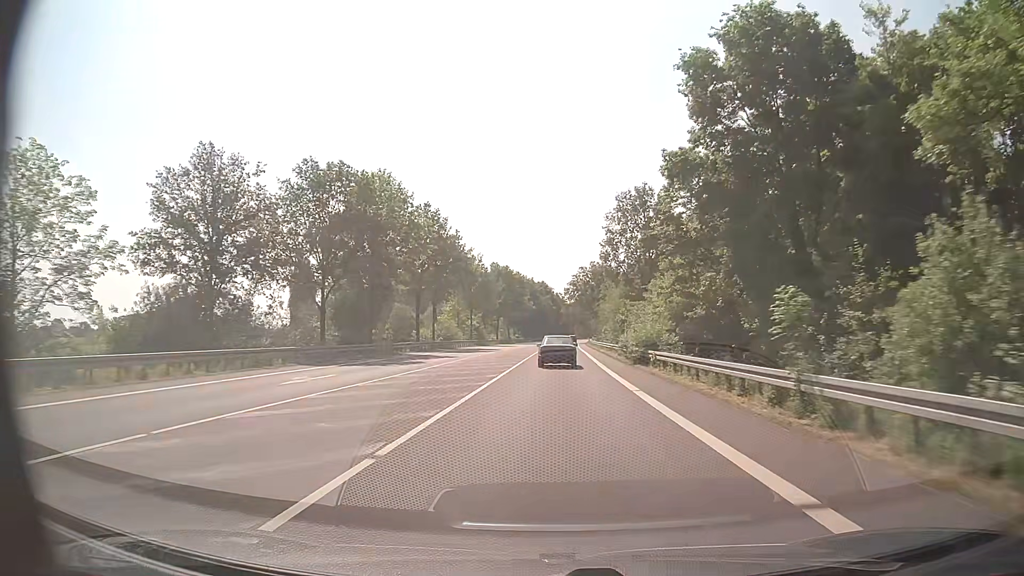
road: primary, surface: asphalt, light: Day
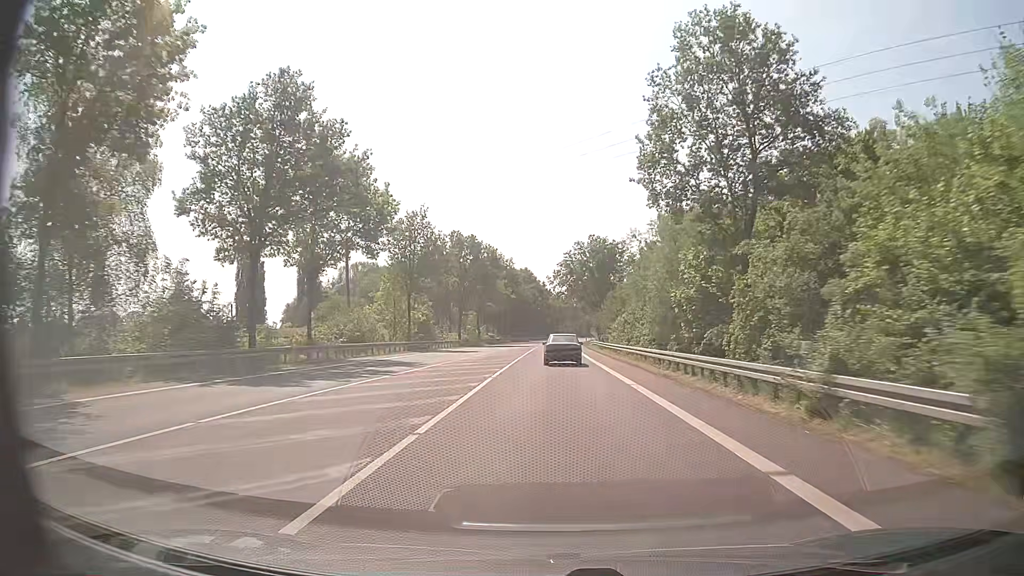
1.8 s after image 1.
(+0.1, +34.7) m; +1°
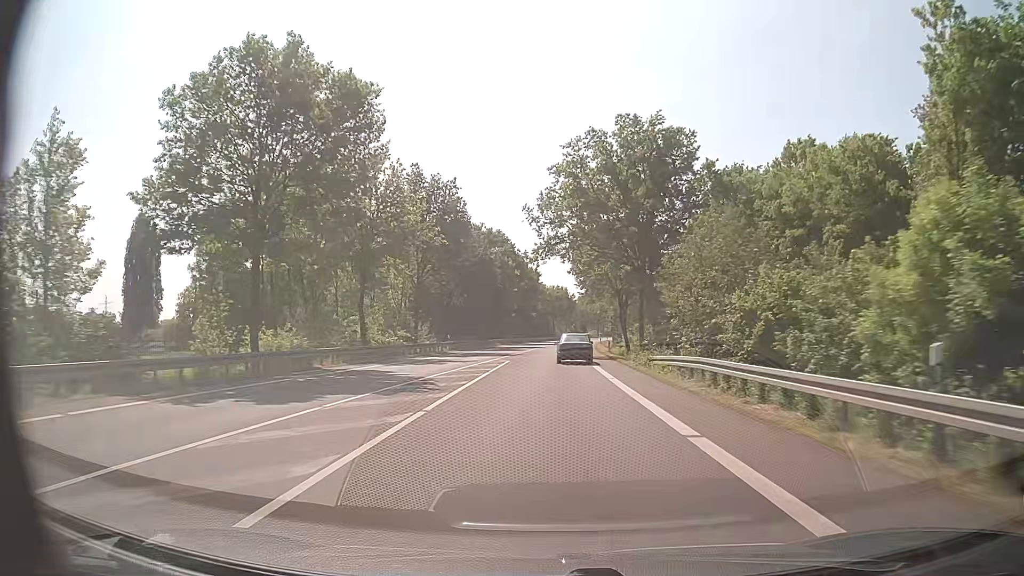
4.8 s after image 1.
(+0.7, +57.5) m; +1°
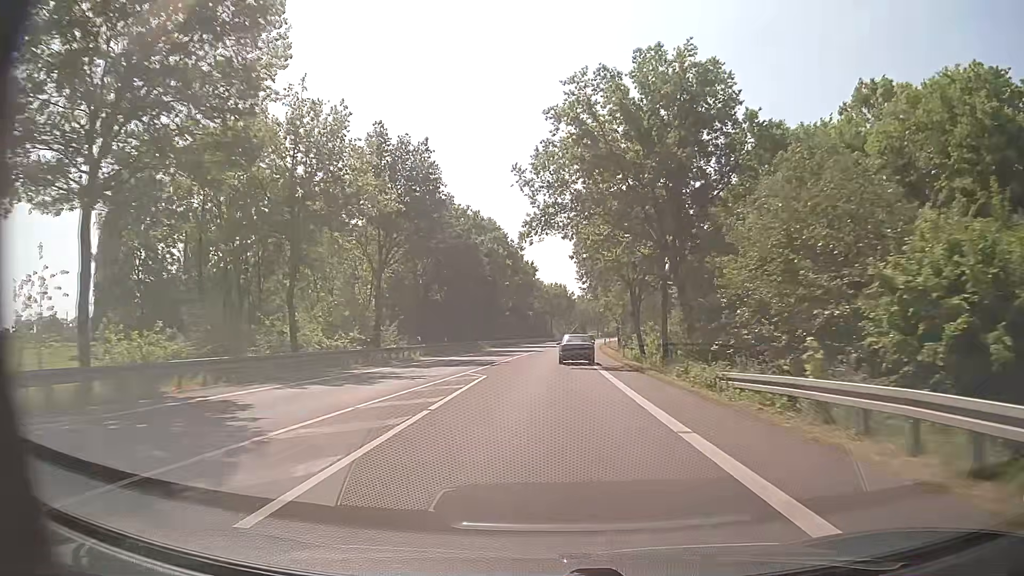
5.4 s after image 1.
(0.0, +11.5) m; 0°
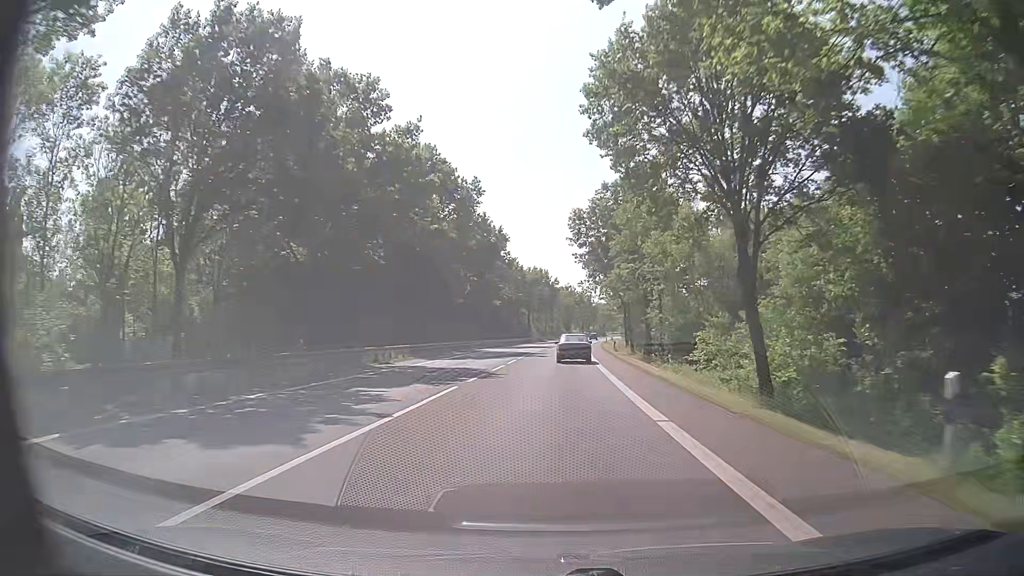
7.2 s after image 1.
(+0.5, +34.9) m; +2°
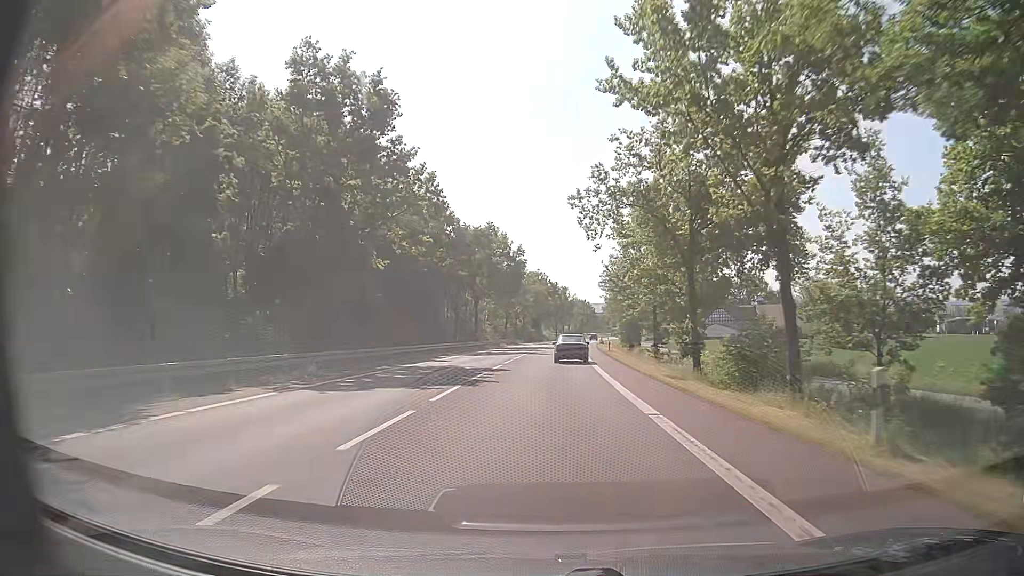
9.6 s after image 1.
(+1.1, +47.2) m; +3°
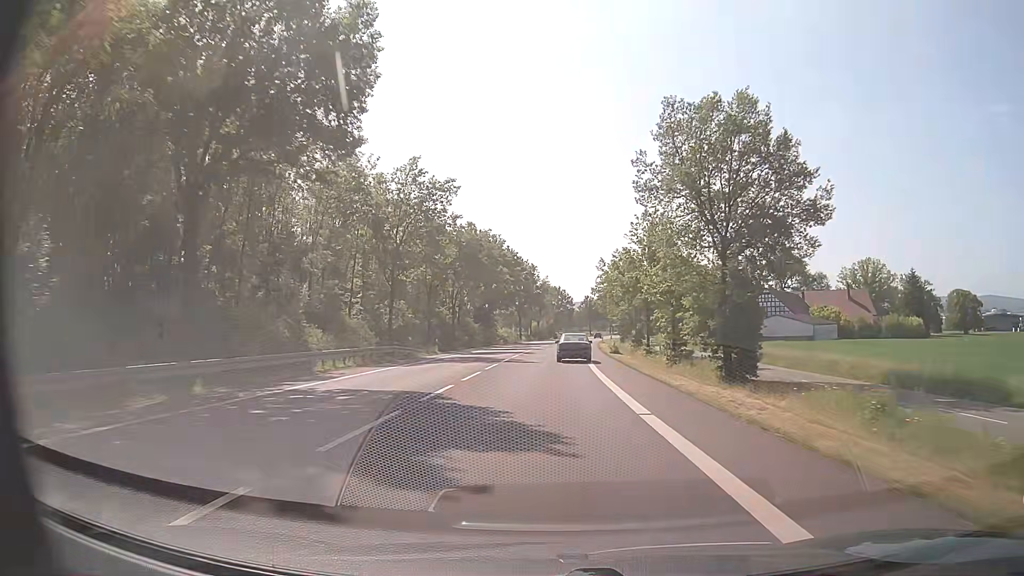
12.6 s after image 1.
(+1.5, +60.1) m; +3°
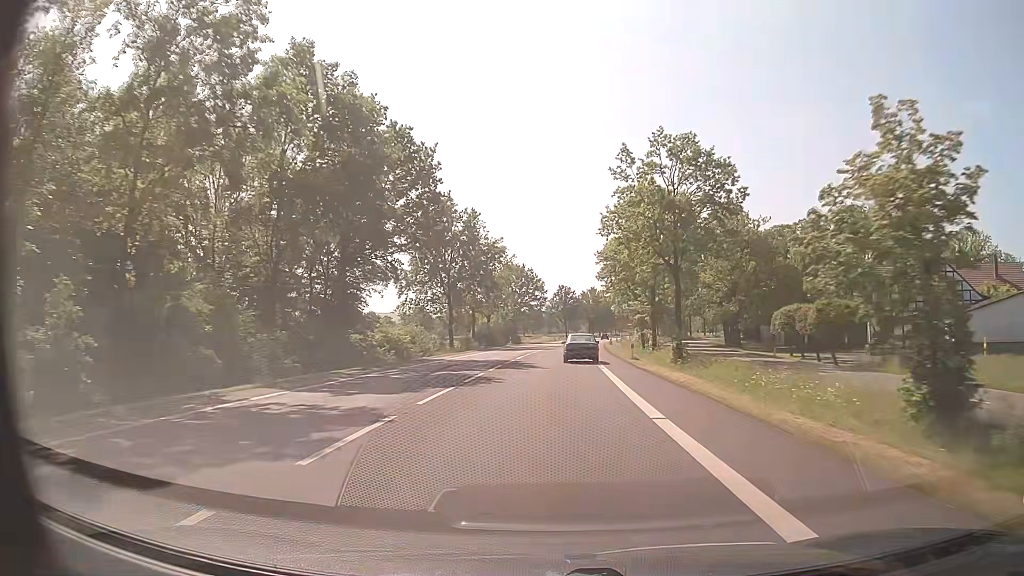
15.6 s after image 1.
(+1.5, +60.7) m; +3°
(0, +10) (0, +20) (0, +30) (+1, +40) (+1, +50) (+2, +60) (+2, +70) (+3, +80) (+4, +90) (+5, +100) m
